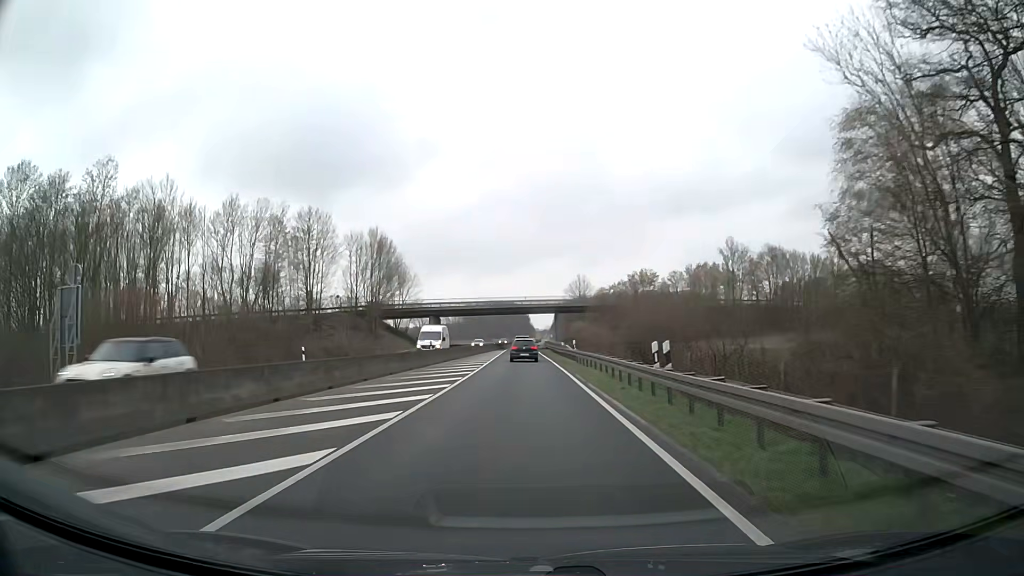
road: trunk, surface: asphalt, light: Day
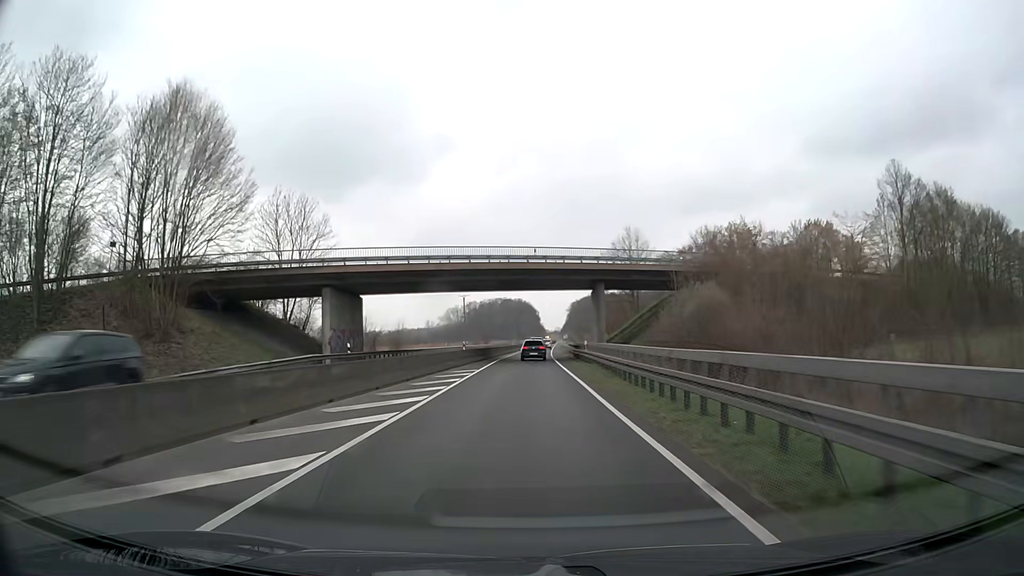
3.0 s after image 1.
(-0.4, +52.5) m; -1°
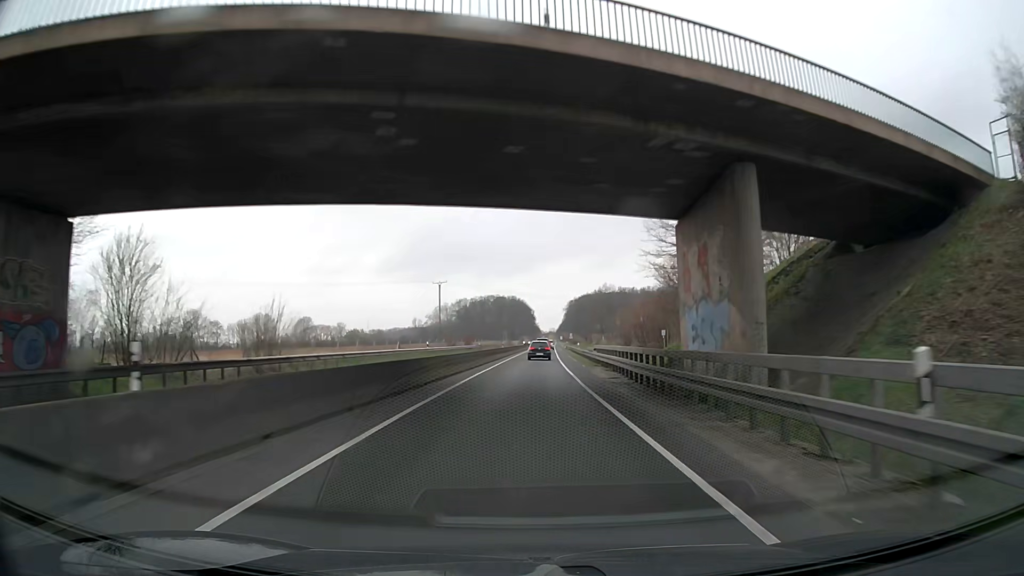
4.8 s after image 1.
(0.0, +34.1) m; 0°
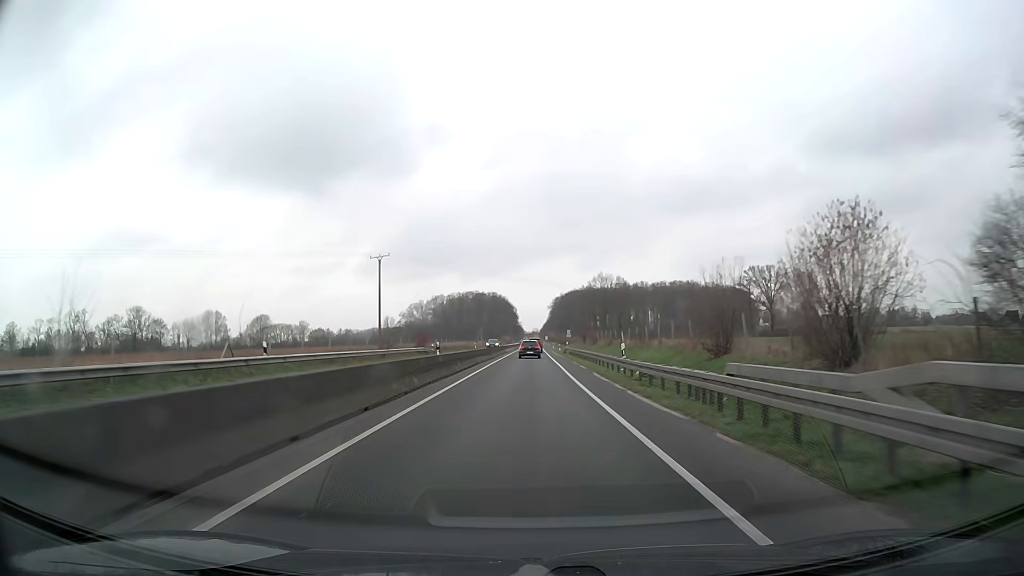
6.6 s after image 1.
(+0.2, +36.5) m; +1°
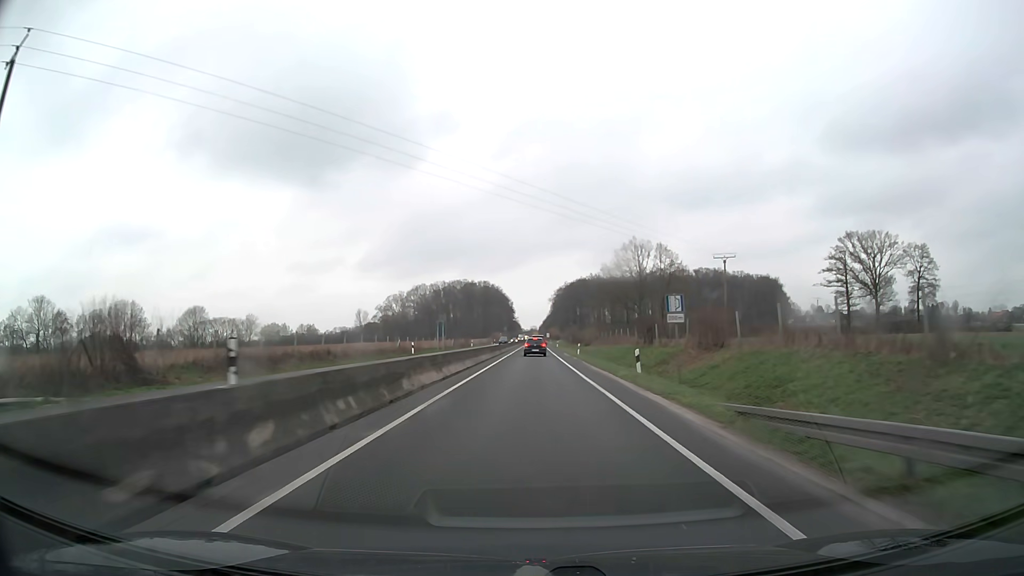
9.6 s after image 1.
(+0.3, +63.5) m; 0°
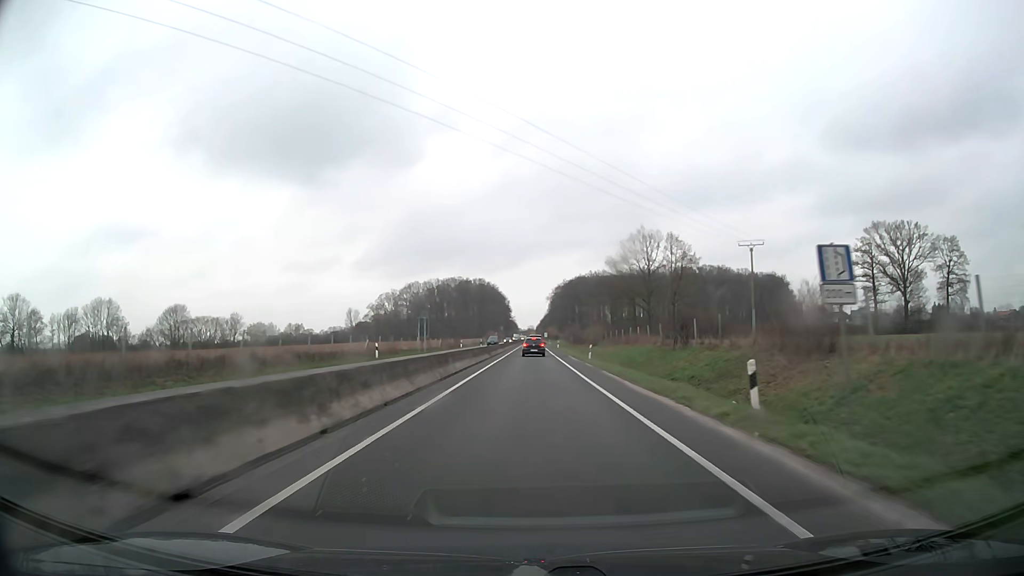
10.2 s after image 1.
(0.0, +12.5) m; 0°
(0, +10) (0, +20) (0, +30) (0, +40) (0, +50) (0, +60) (0, +70) (0, +80) (0, +90) (+1, +100) m
